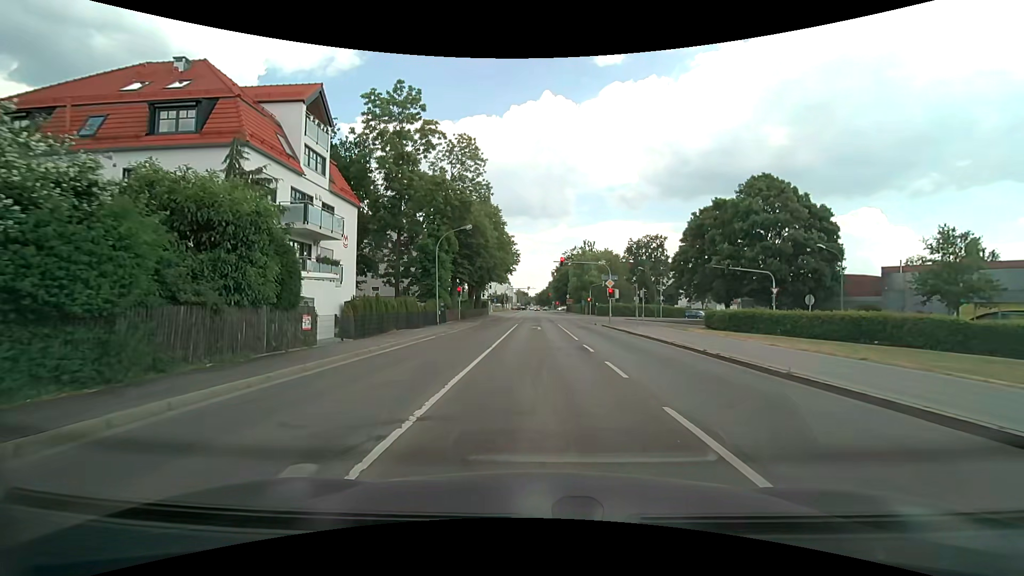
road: secondary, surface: asphalt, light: Day
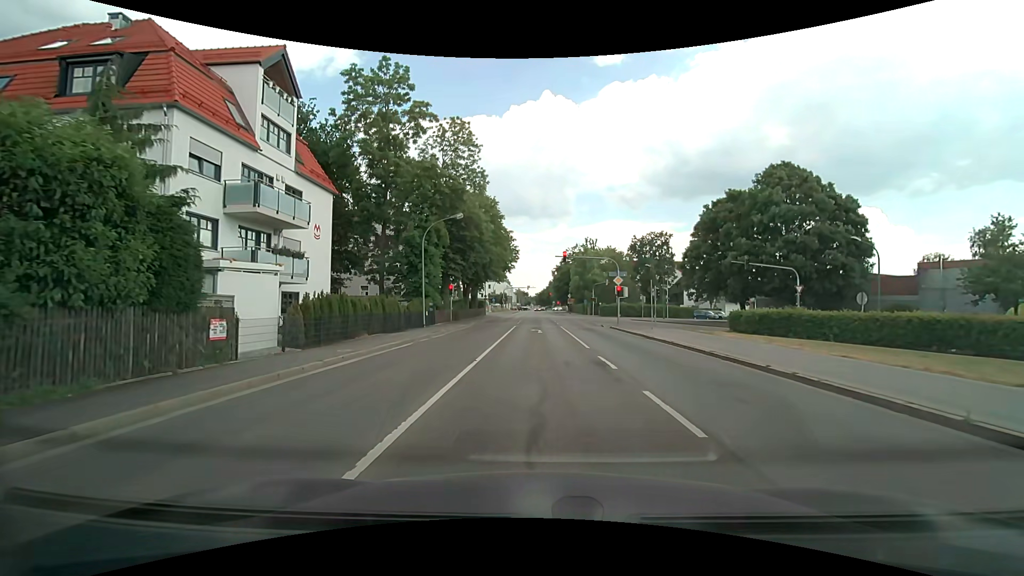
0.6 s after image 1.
(0.0, +4.5) m; +1°
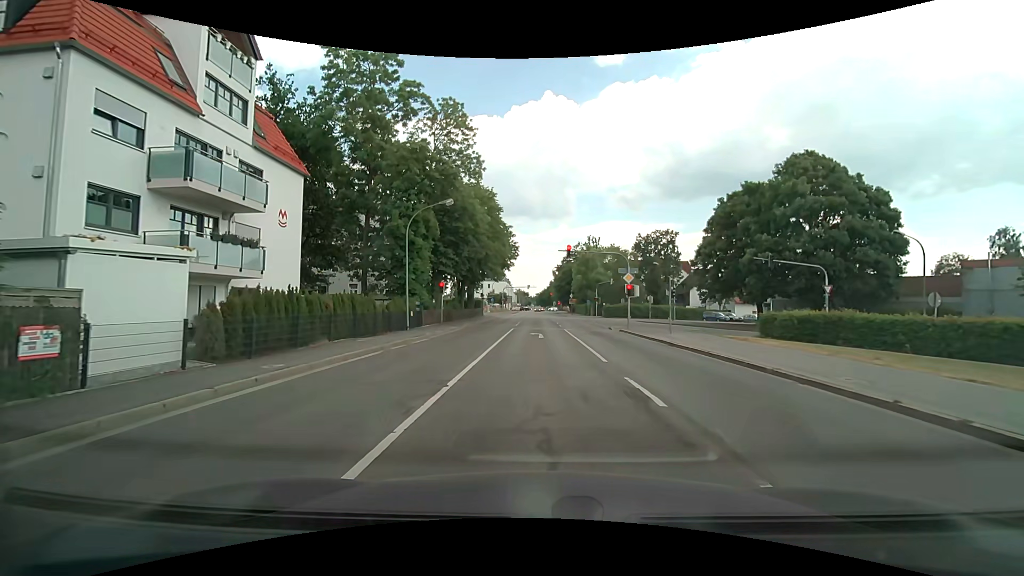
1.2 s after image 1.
(0.0, +4.2) m; -1°
